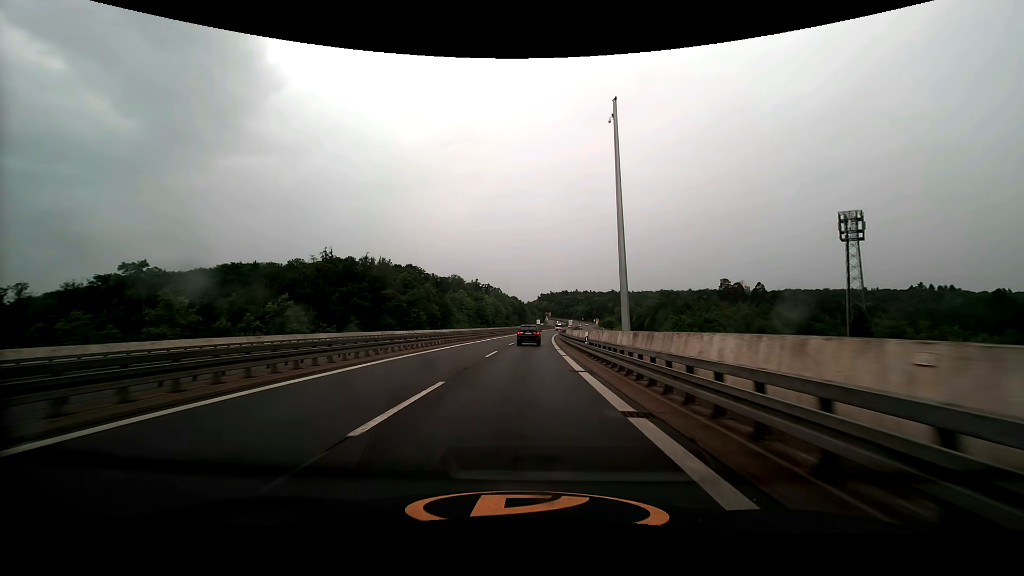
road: trunk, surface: asphalt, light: Day
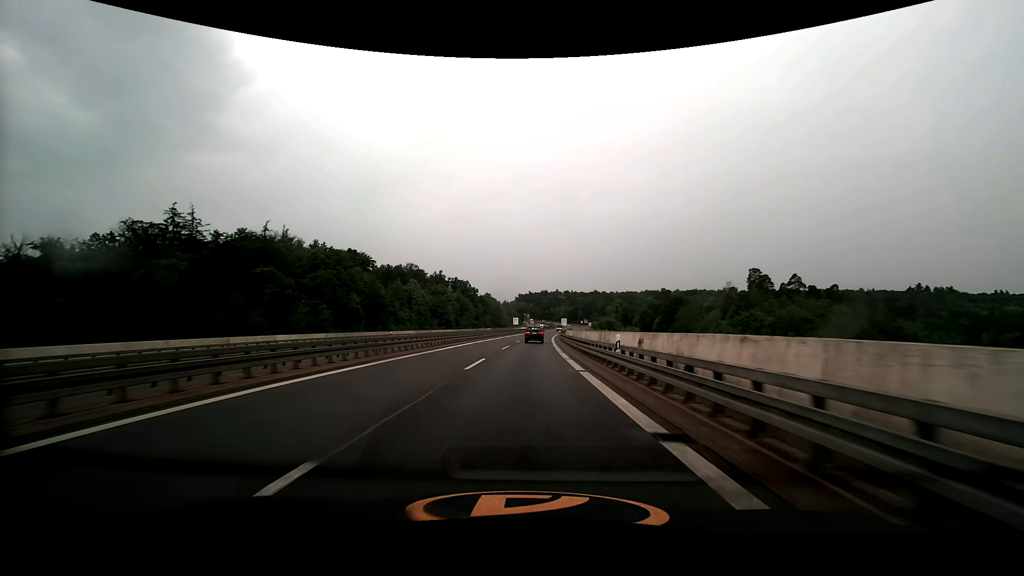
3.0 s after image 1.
(+1.5, +61.5) m; +3°
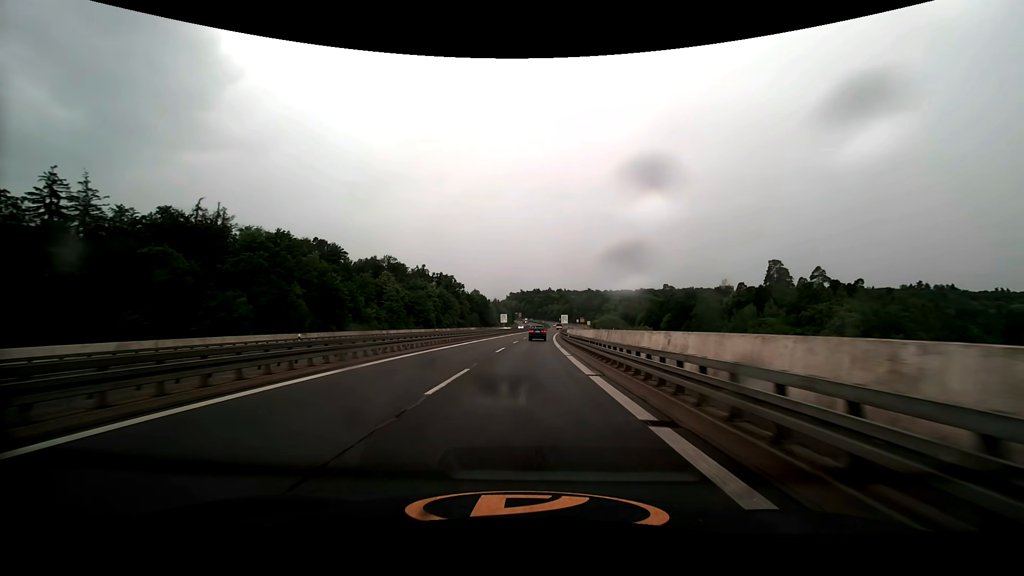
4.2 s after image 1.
(+0.1, +24.6) m; +1°
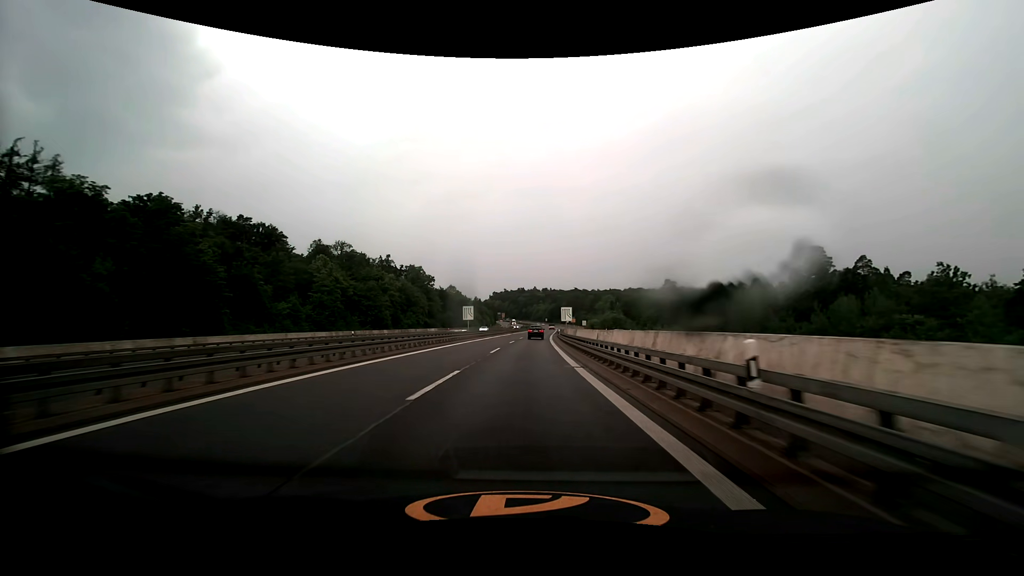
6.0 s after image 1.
(+0.7, +36.9) m; +2°
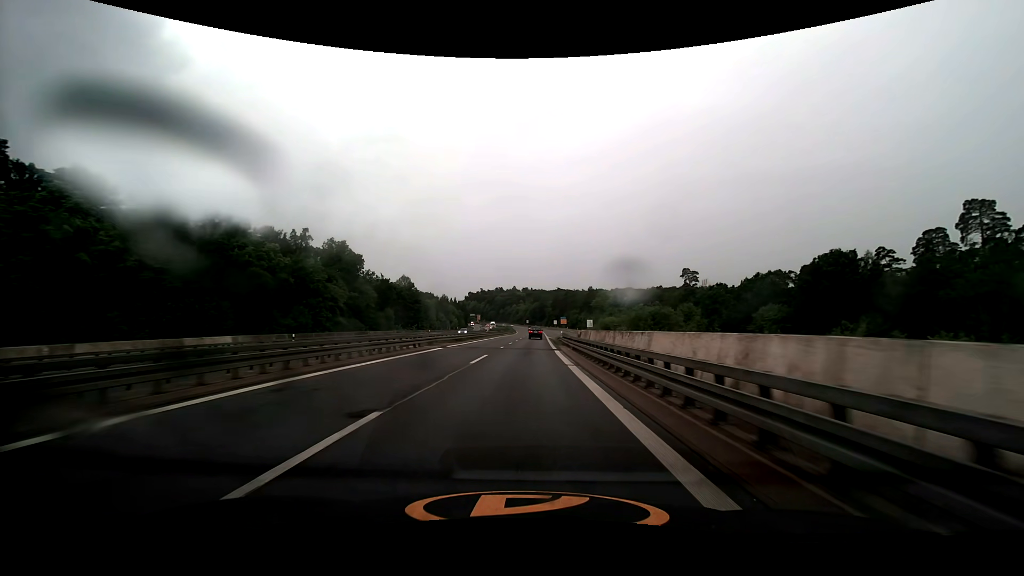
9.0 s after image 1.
(+1.5, +61.5) m; +2°
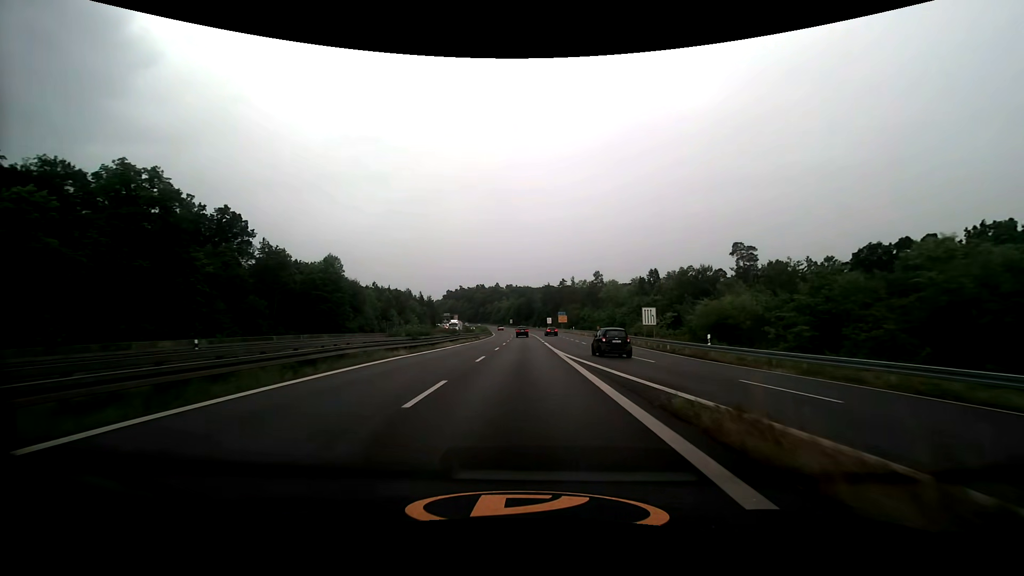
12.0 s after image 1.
(+0.8, +61.5) m; +2°
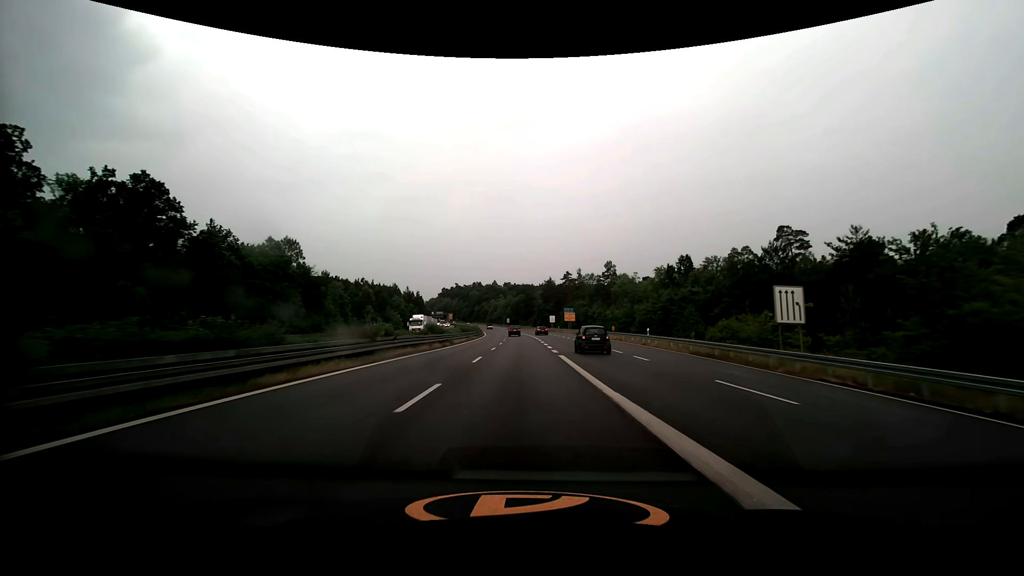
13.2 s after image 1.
(0.0, +24.6) m; 0°
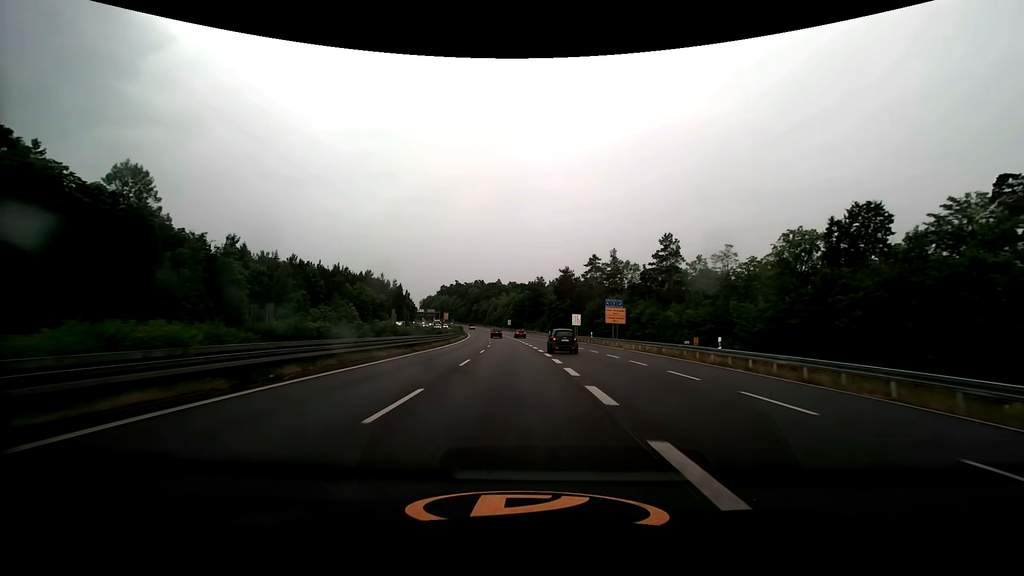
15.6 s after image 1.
(-0.2, +49.2) m; -1°
(0, +10) (0, +20) (0, +30) (0, +40) (0, +50) (0, +60) (0, +70) (0, +80) (-1, +90) (-1, +100) m
